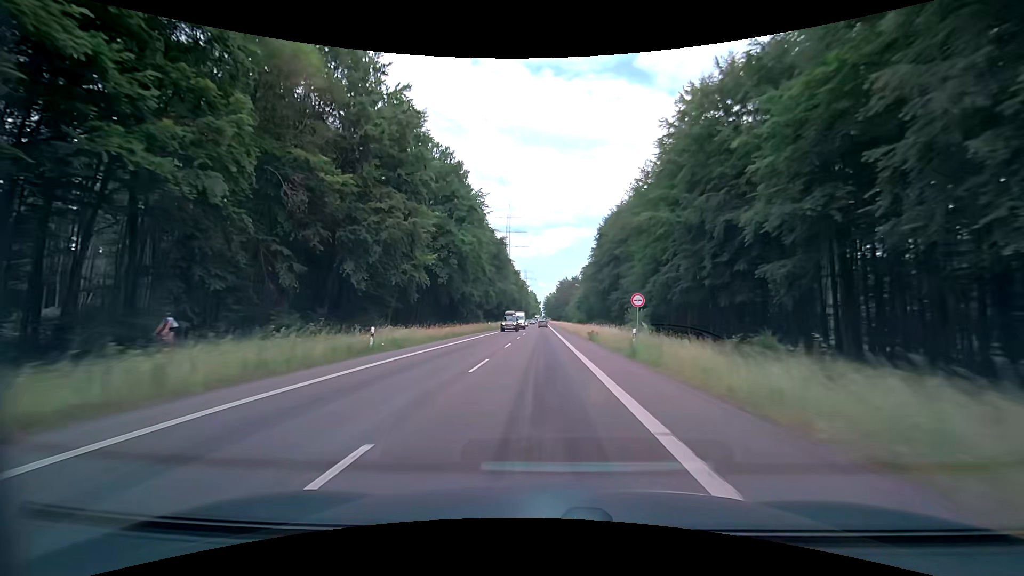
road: secondary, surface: asphalt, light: Day
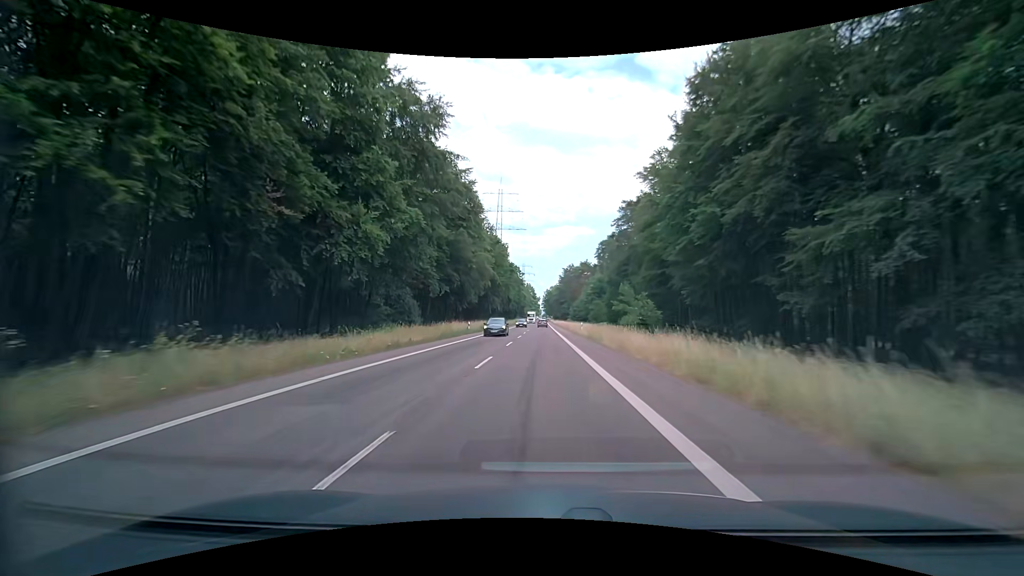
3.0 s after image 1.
(-0.1, +69.9) m; 0°
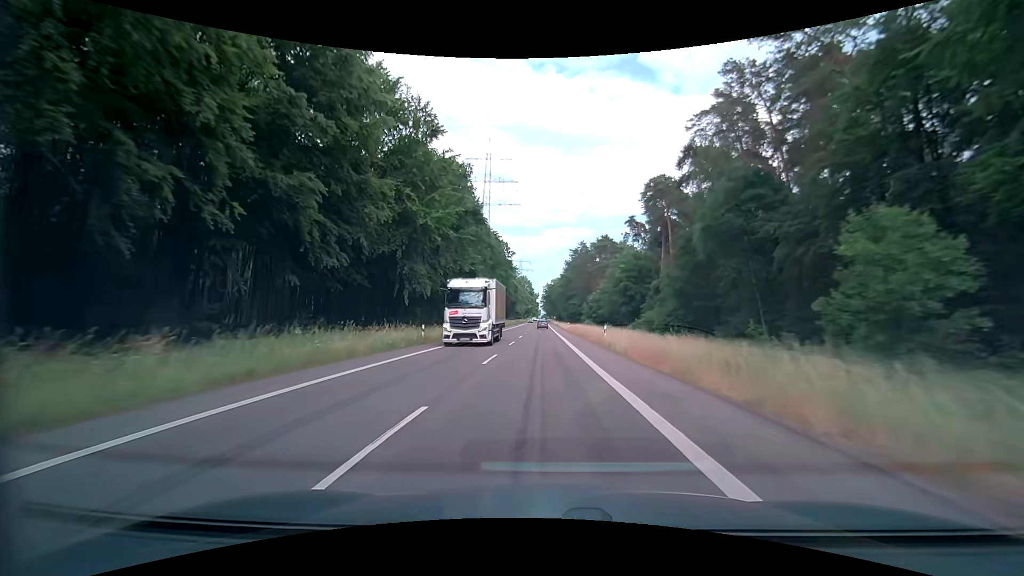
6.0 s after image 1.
(-0.2, +68.8) m; 0°
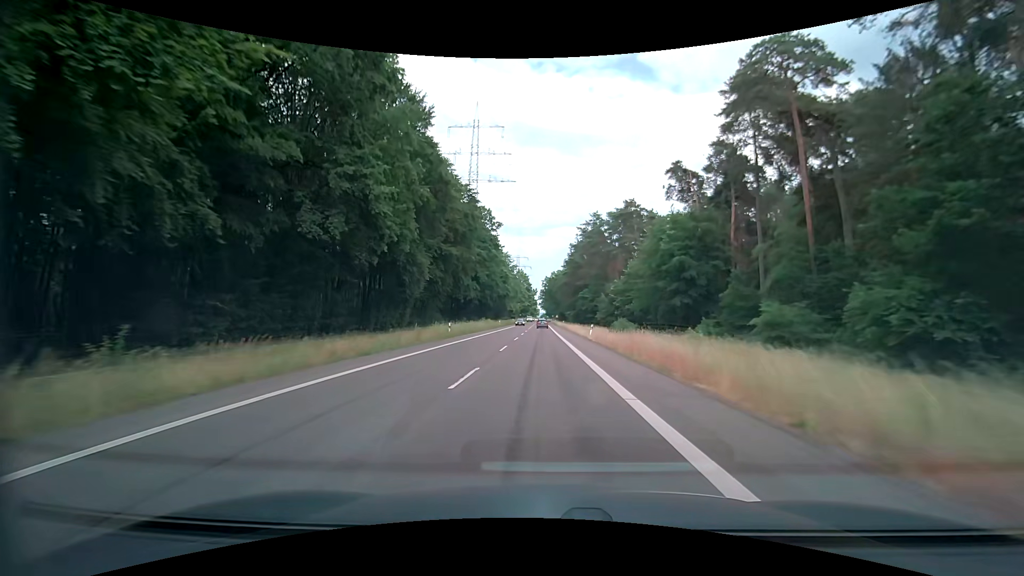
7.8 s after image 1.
(-0.4, +40.7) m; -1°
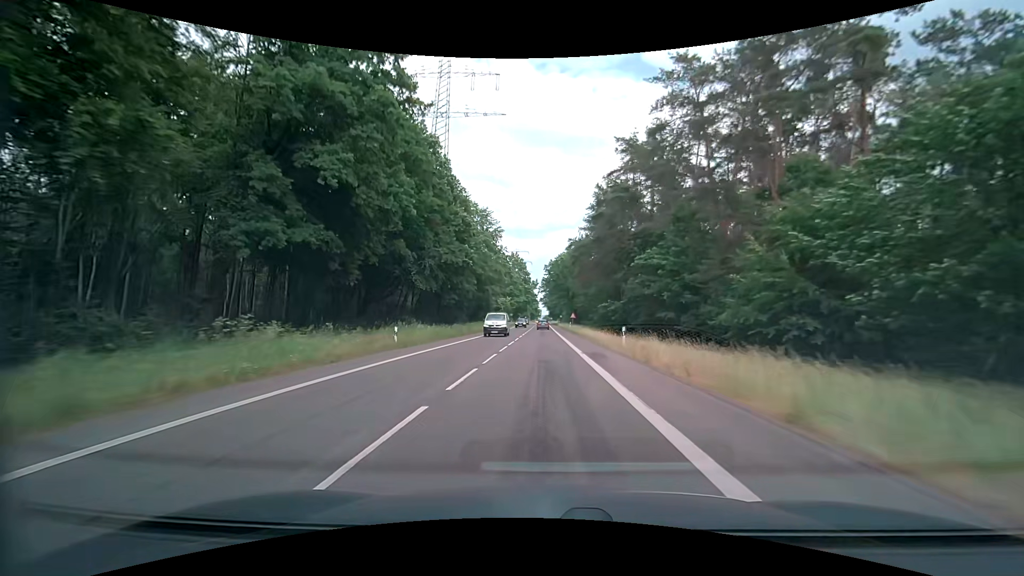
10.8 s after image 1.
(+0.1, +66.4) m; 0°
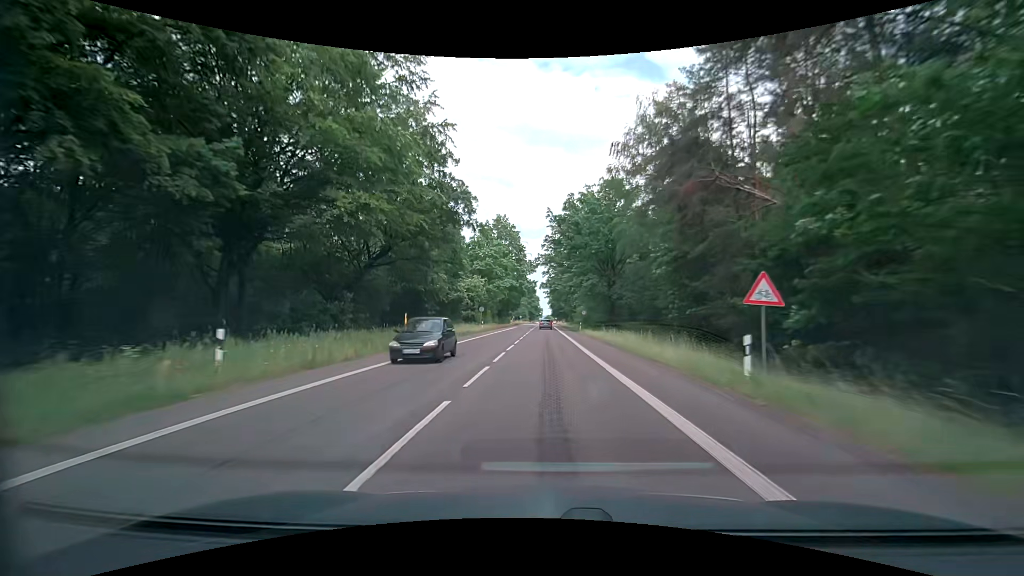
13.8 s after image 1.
(-0.5, +64.3) m; -1°
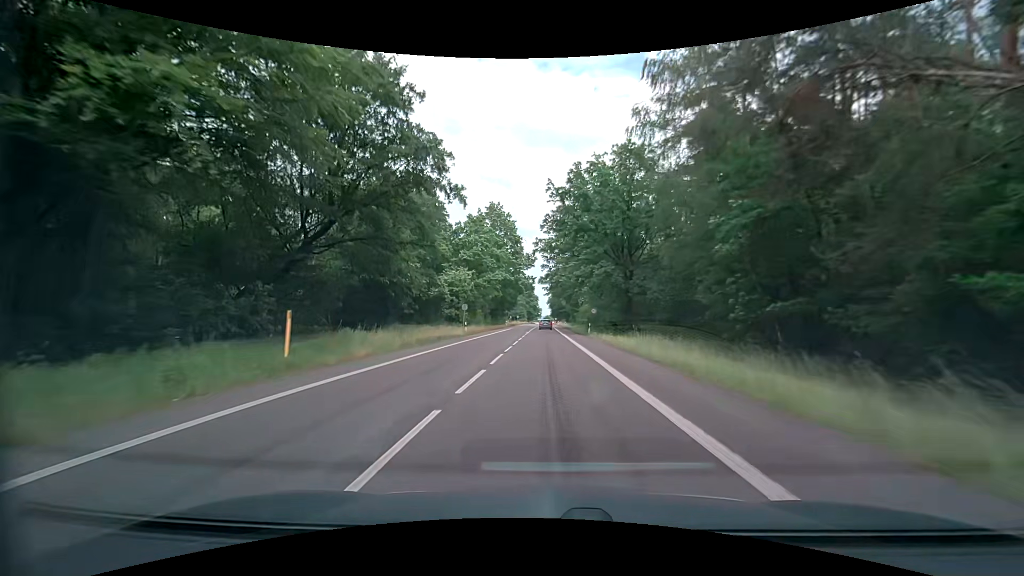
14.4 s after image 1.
(+0.2, +12.6) m; +1°
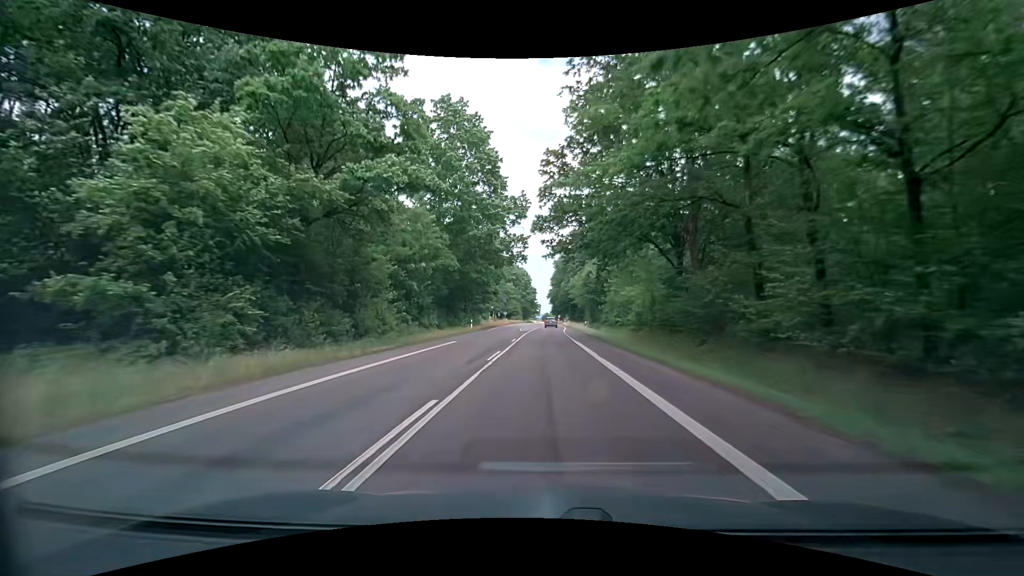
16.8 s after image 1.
(-0.3, +47.5) m; -1°
(0, +10) (0, +20) (0, +30) (+1, +40) (+1, +50) (+1, +60) (+2, +70) (+2, +80) (+2, +90) (+2, +100) m
